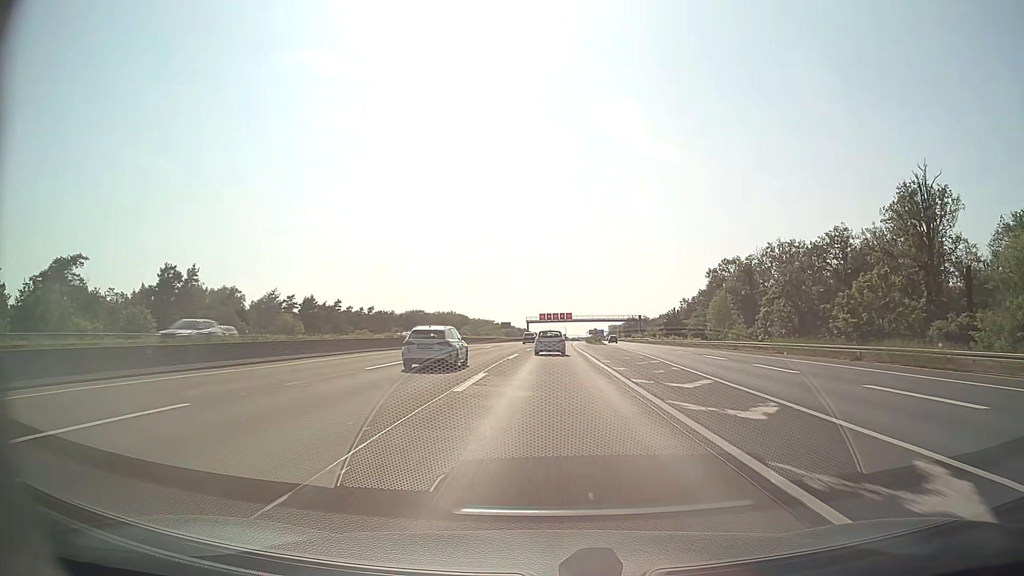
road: motorway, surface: asphalt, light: Day
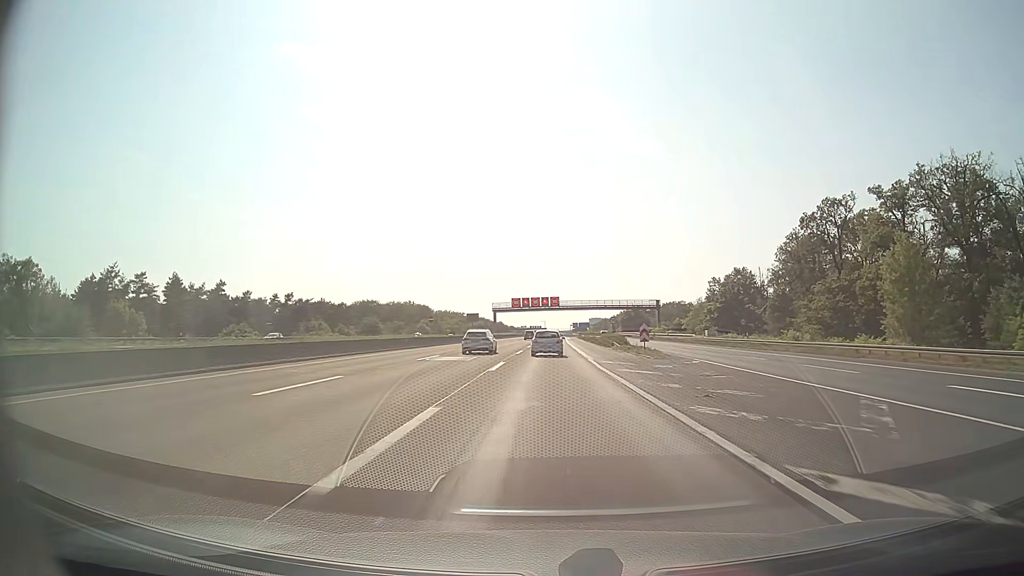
(+0.9, +62.7) m; +2°
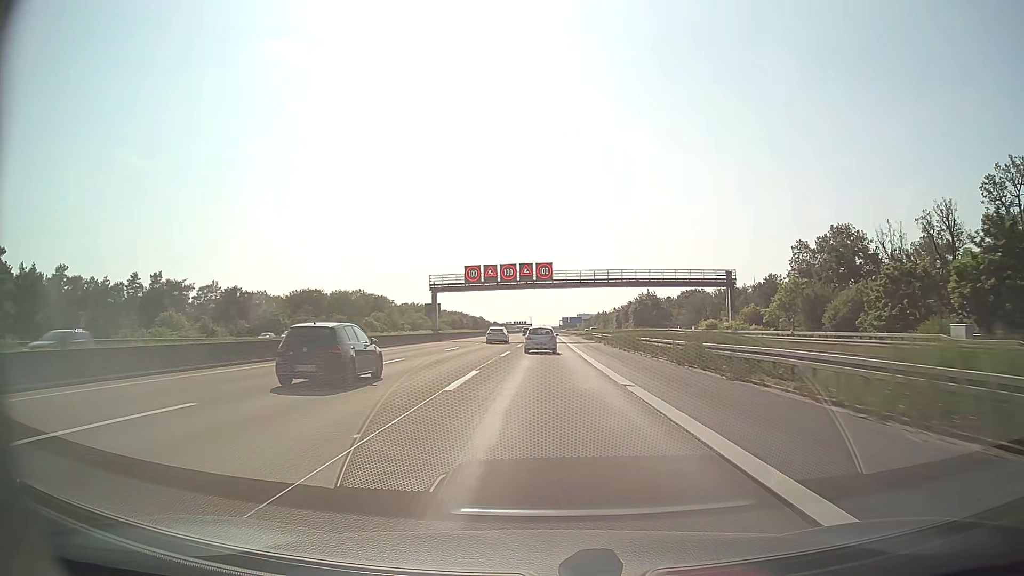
(+0.8, +62.2) m; +1°
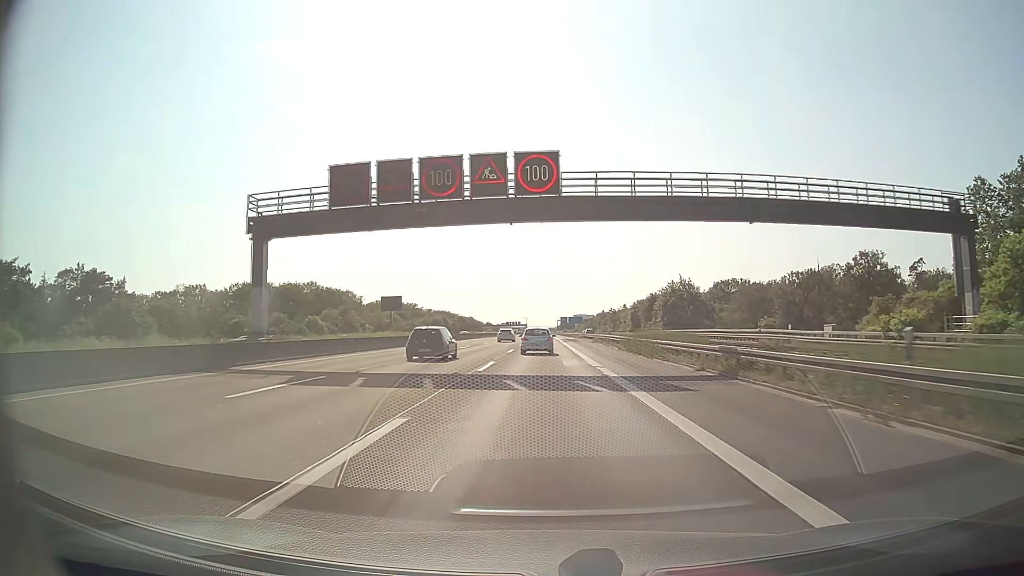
(+0.3, +46.4) m; 0°
